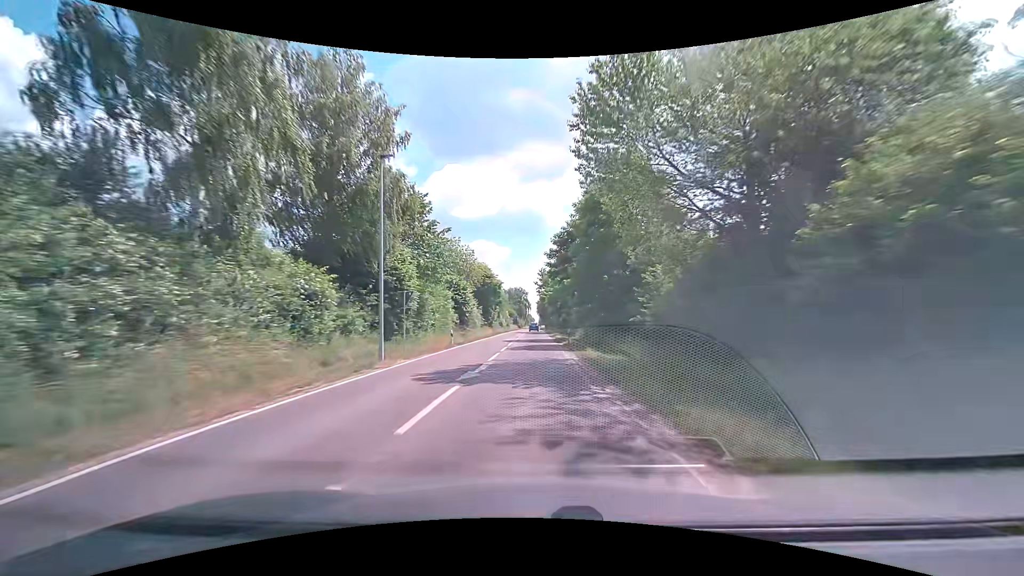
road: secondary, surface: asphalt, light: Day
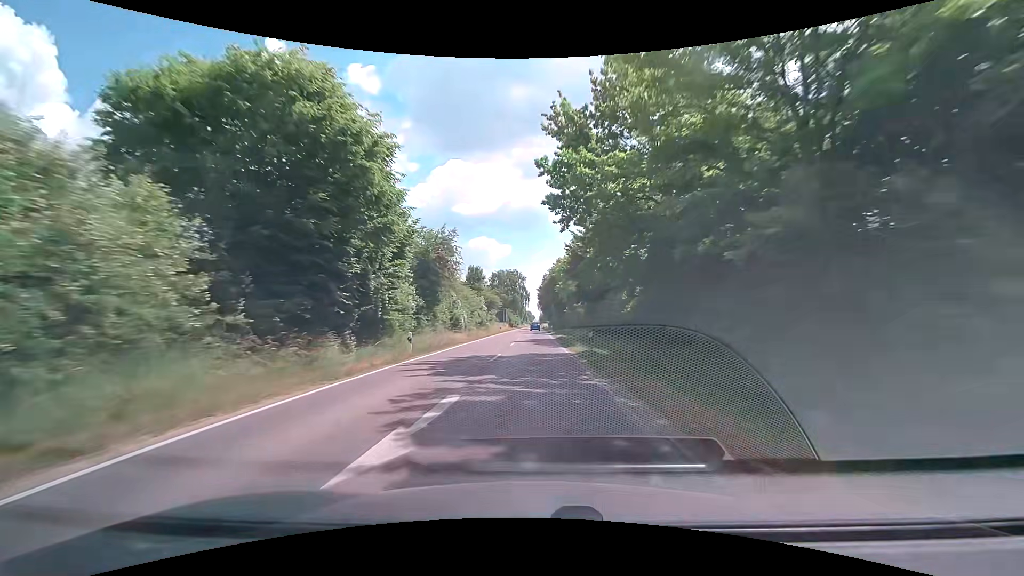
(-0.5, +61.2) m; 0°
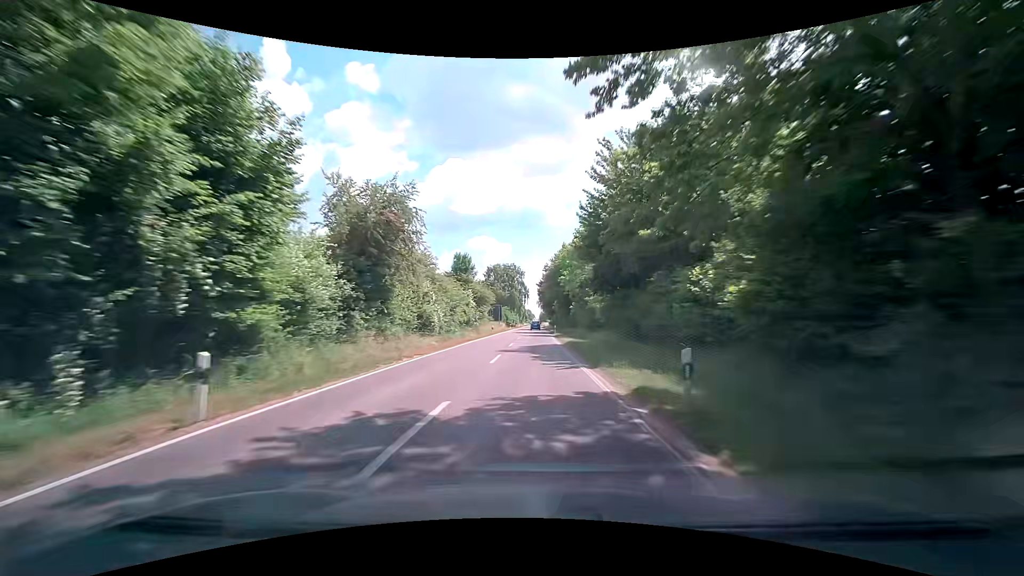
(-0.1, +12.6) m; 0°
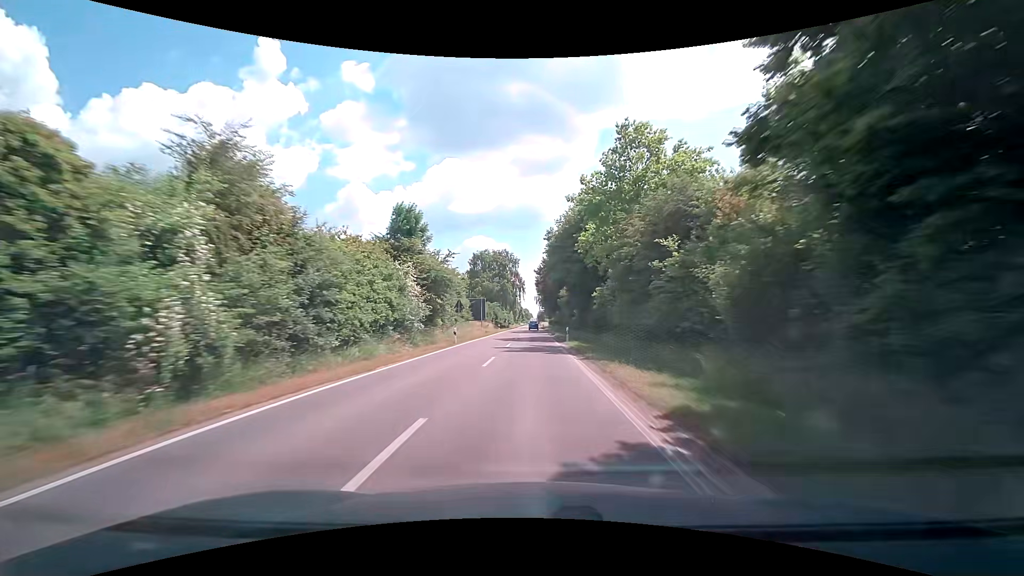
(+0.1, +25.4) m; 0°
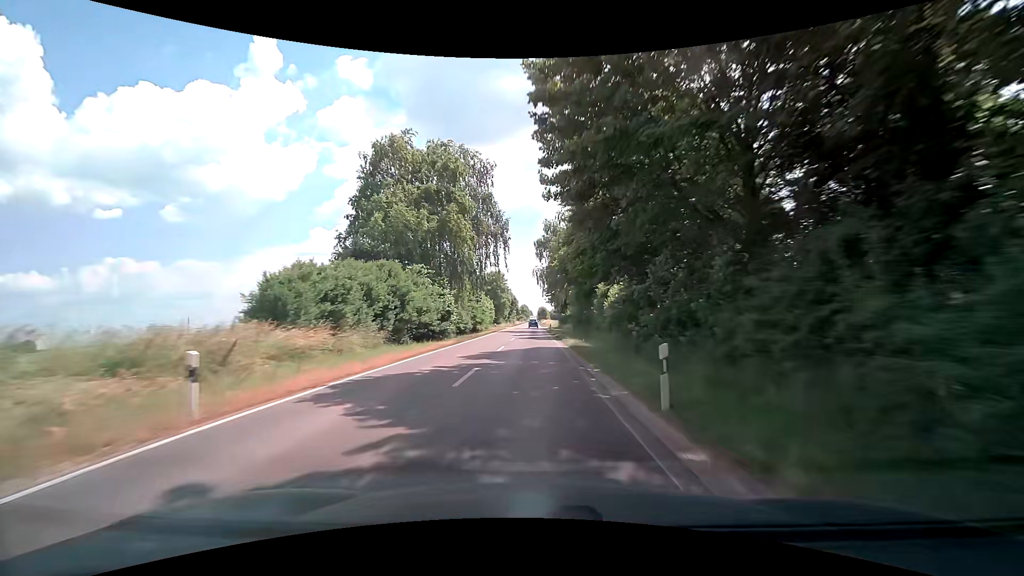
(0.0, +64.5) m; 0°
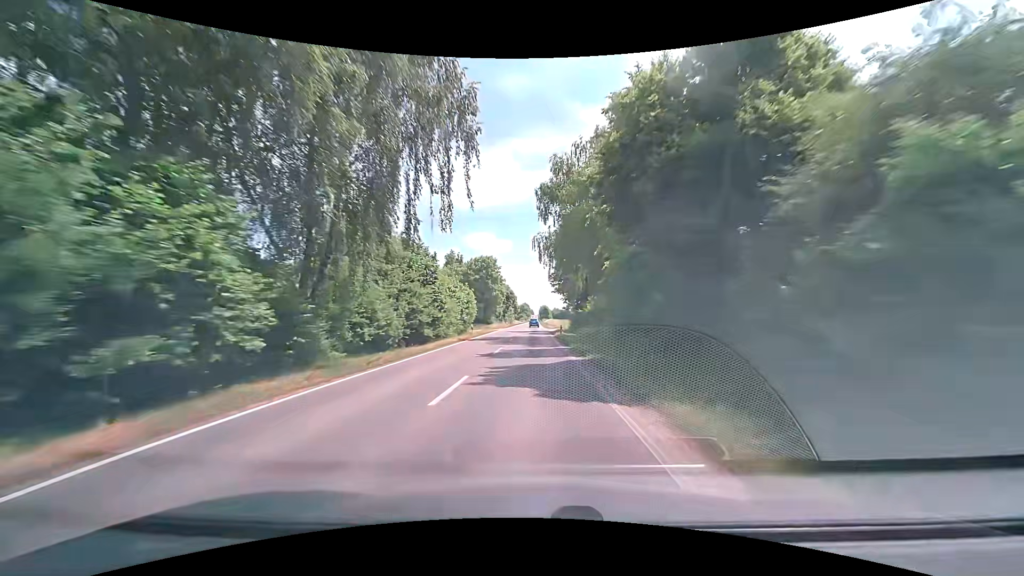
(+0.1, +26.1) m; +1°
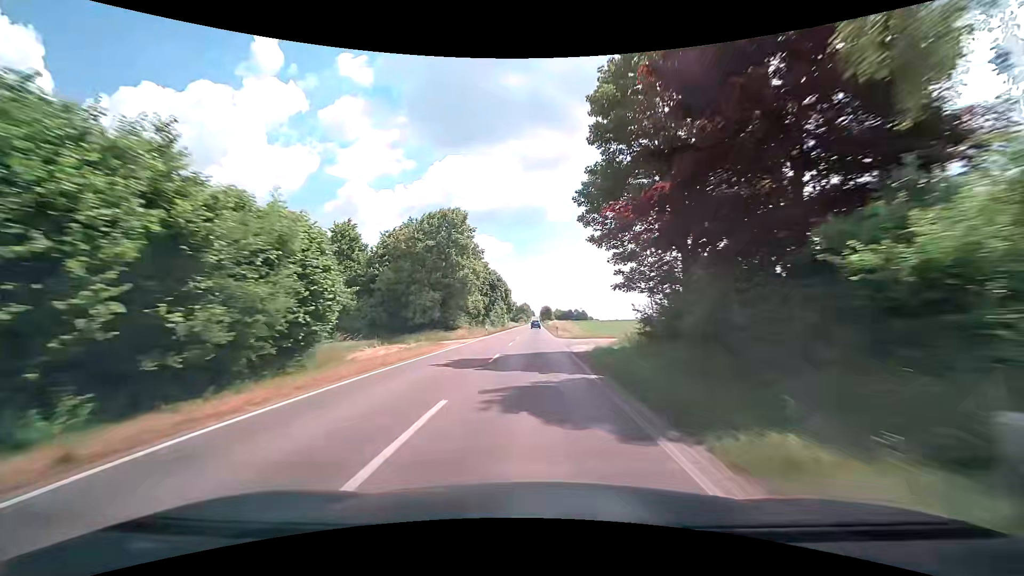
(-0.4, +39.5) m; 0°
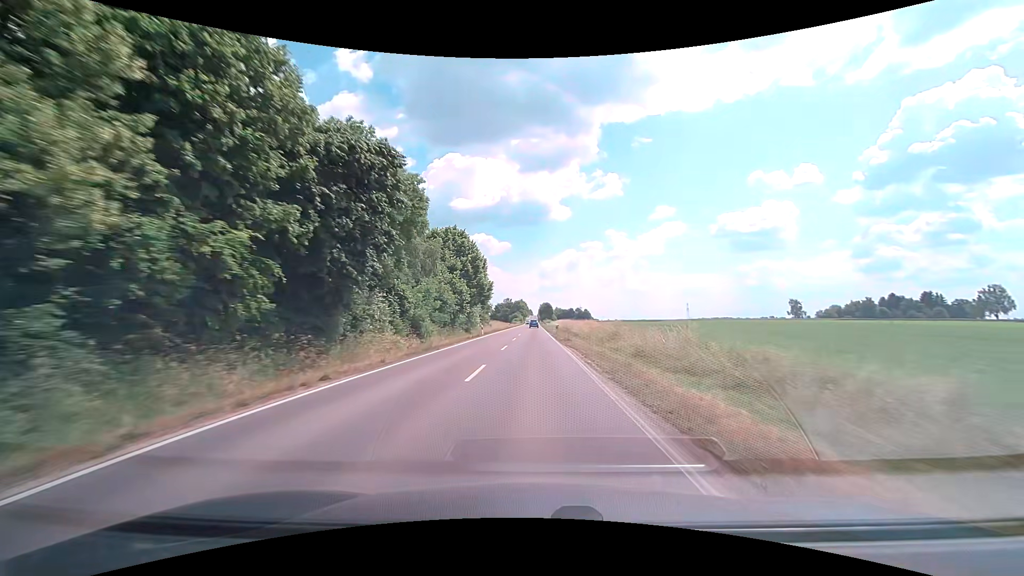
(-0.1, +53.1) m; 0°
(0, +10) (0, +20) (0, +30) (0, +40) (0, +50) (0, +60) (0, +70) (0, +80) (0, +90) (0, +100) m
